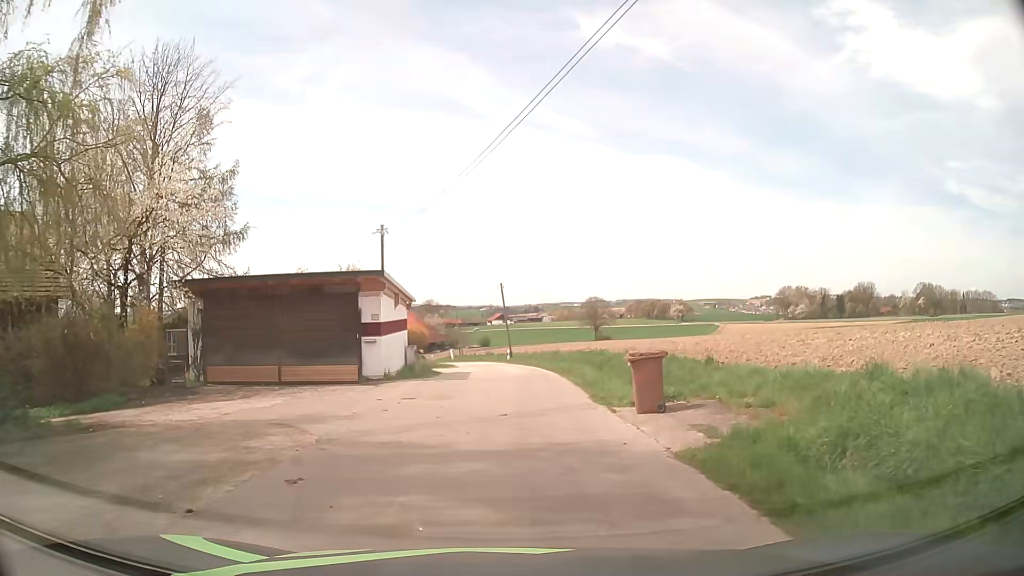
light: Day
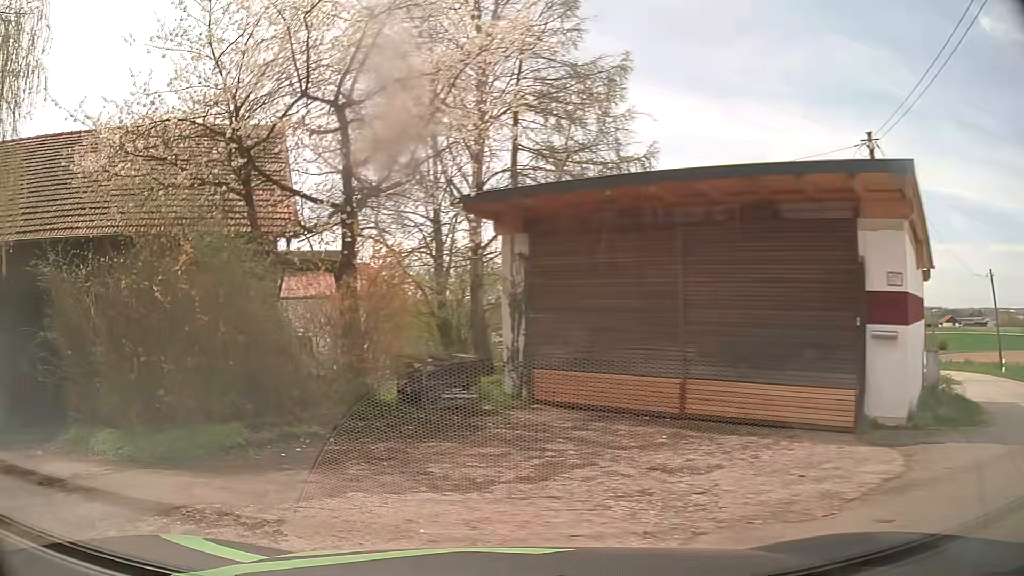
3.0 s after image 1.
(-2.2, +13.1) m; -39°
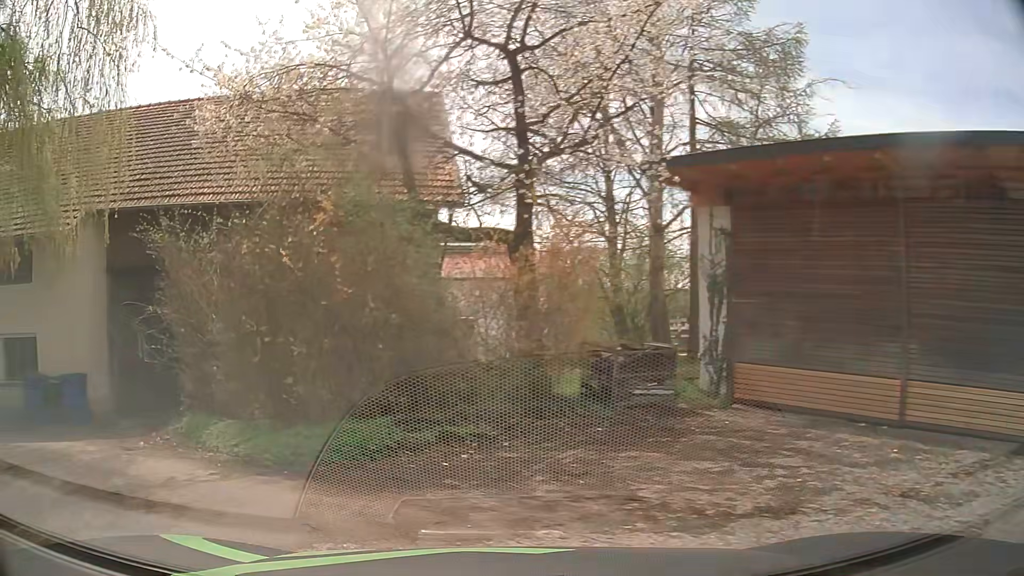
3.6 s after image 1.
(-0.2, +1.7) m; -14°
